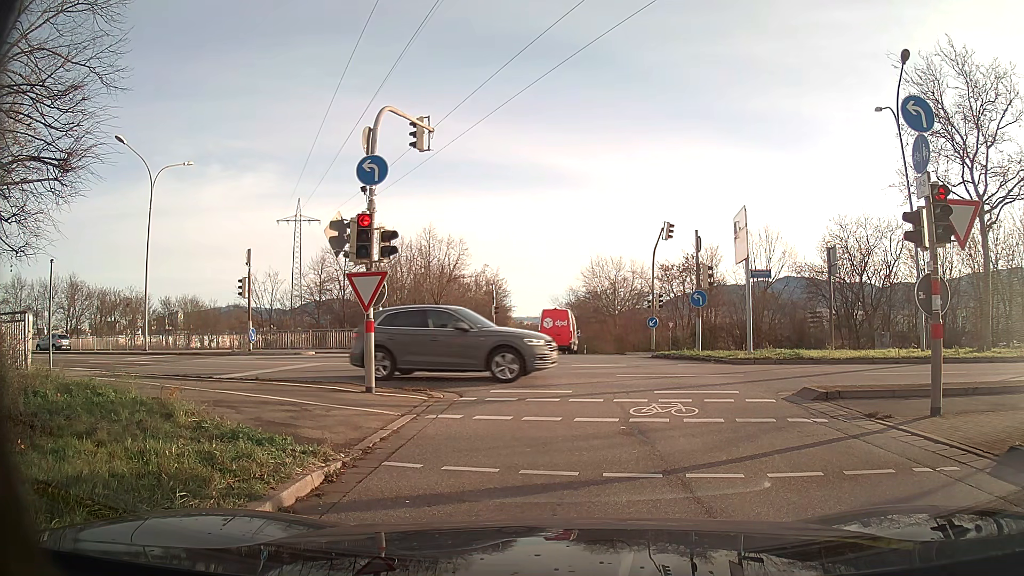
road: primary_link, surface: asphalt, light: Day
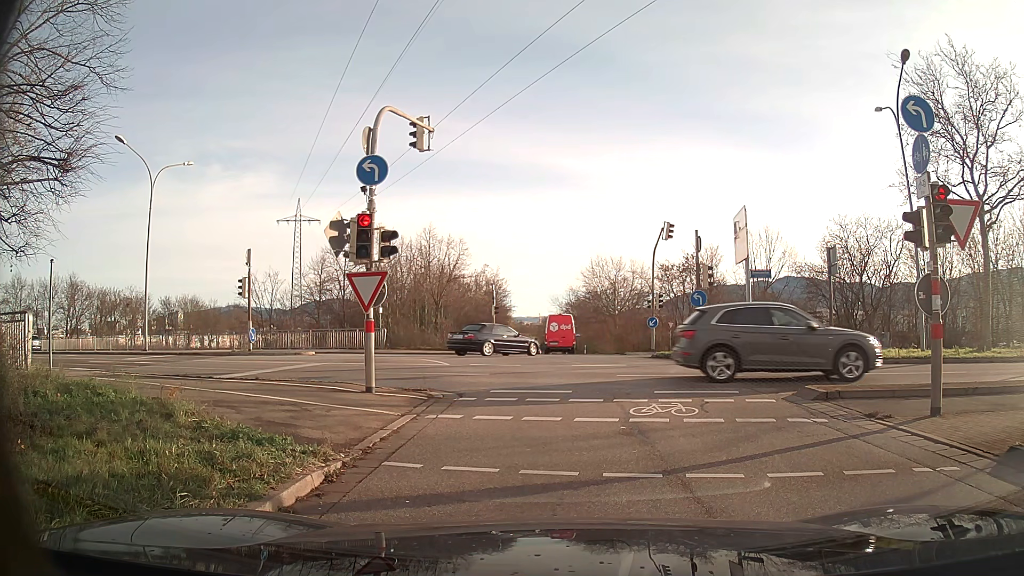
(0.0, 0.0) m; 0°
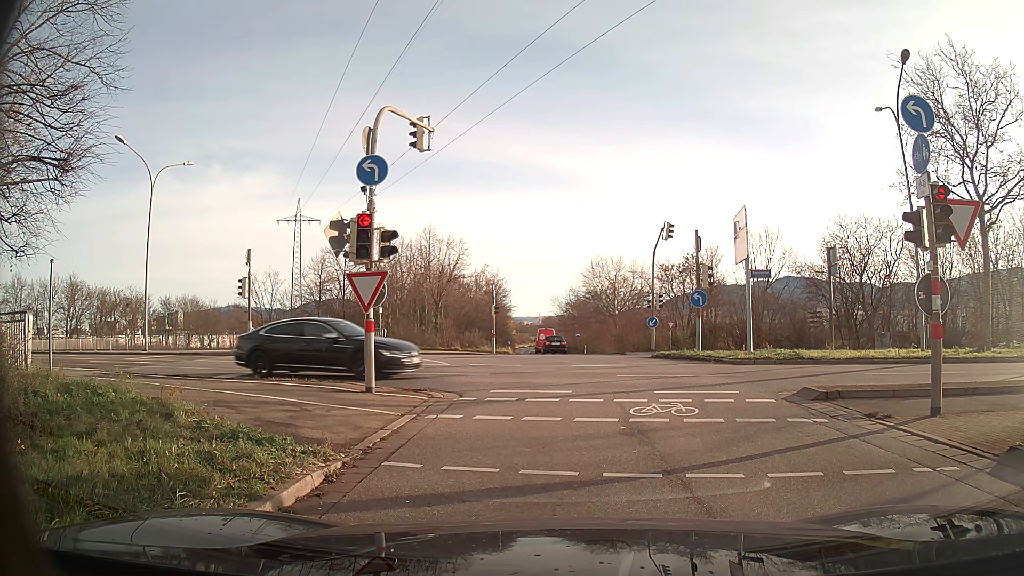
(0.0, 0.0) m; 0°
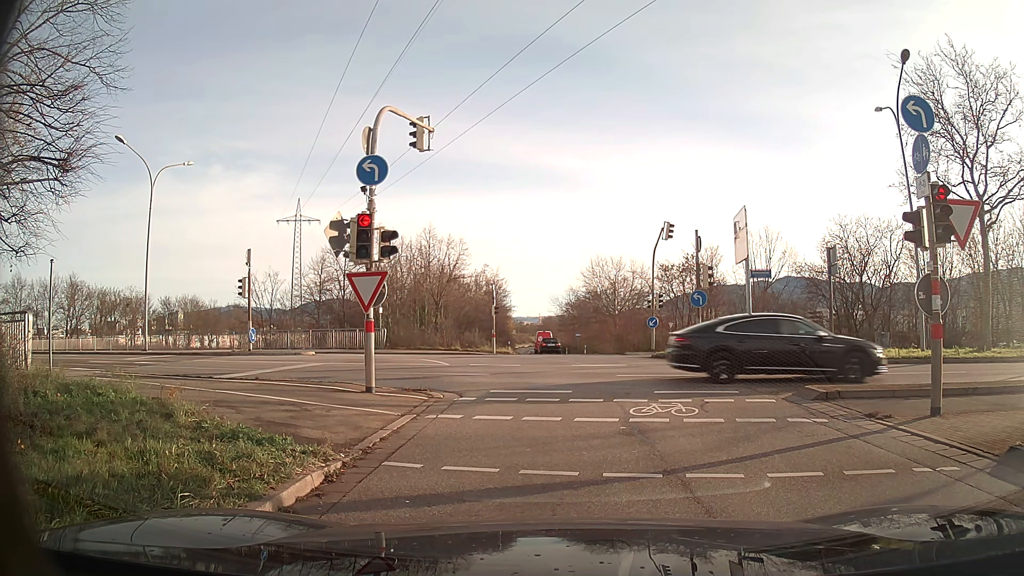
(0.0, 0.0) m; 0°
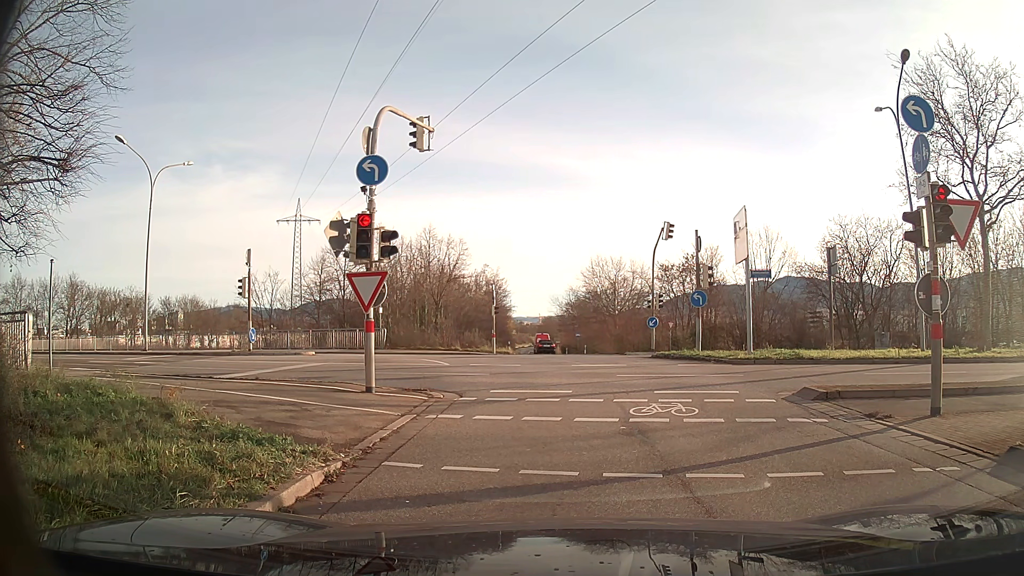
(0.0, 0.0) m; 0°
